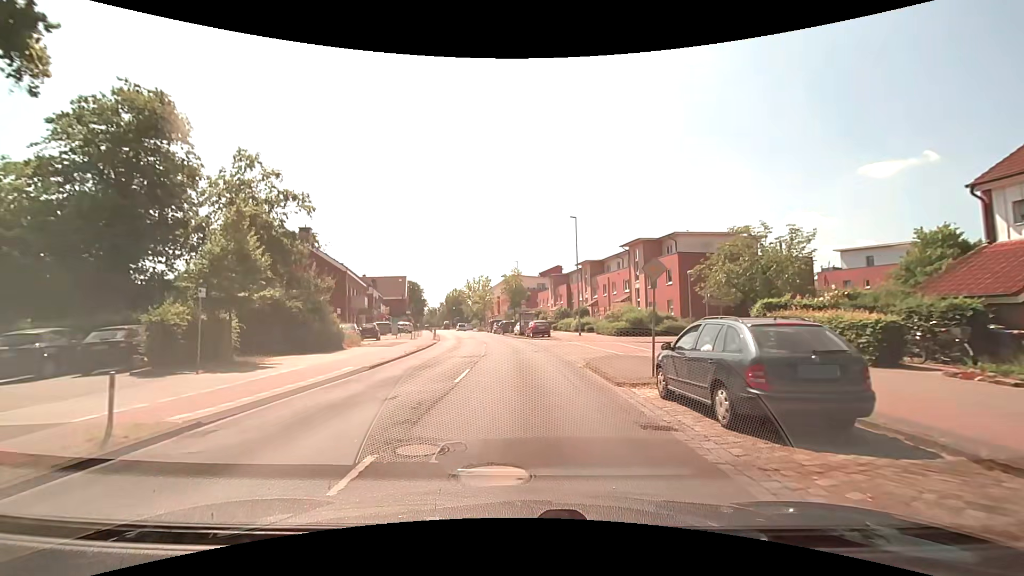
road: tertiary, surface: asphalt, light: Day
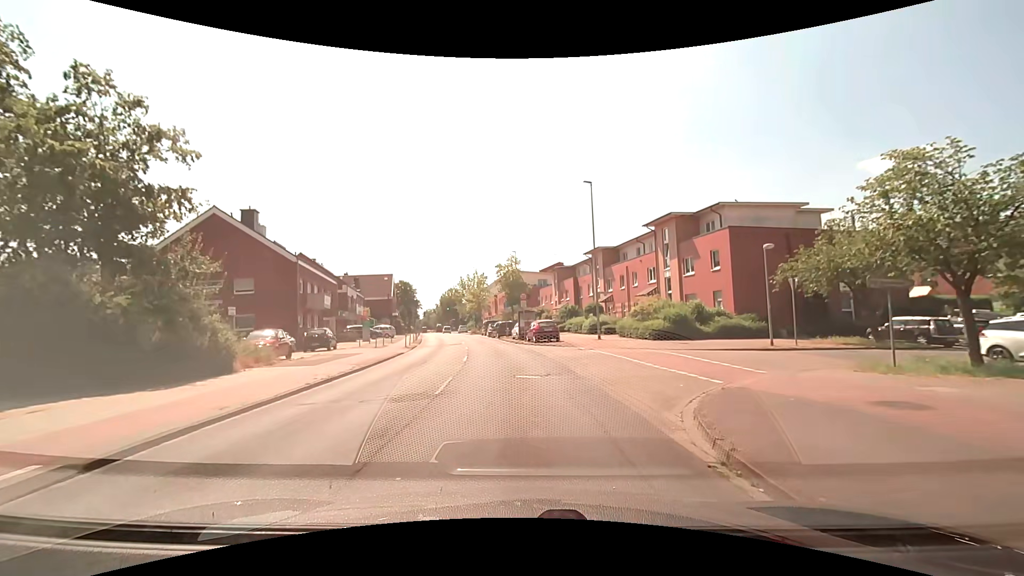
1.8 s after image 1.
(0.0, +10.8) m; 0°
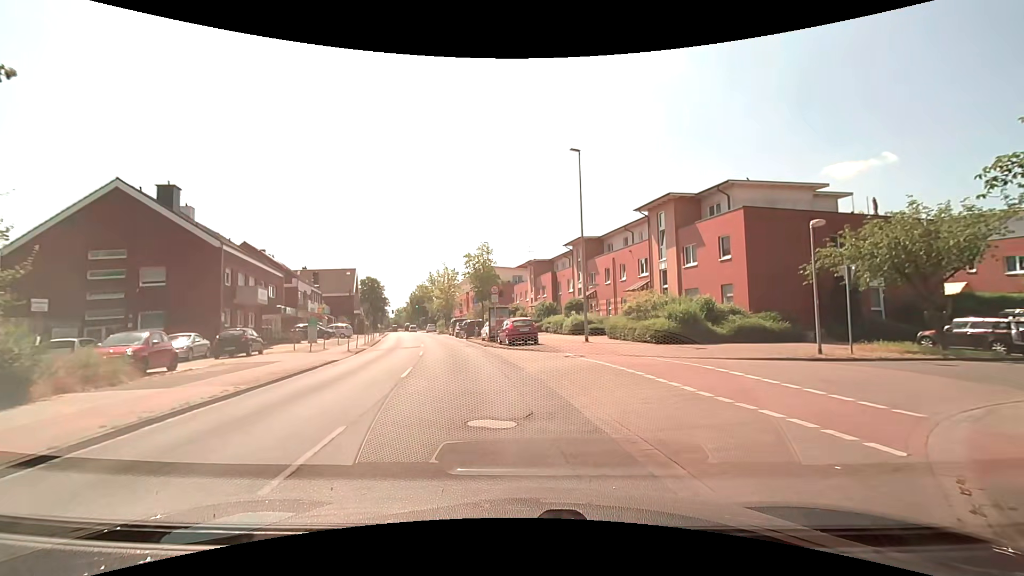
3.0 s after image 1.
(+0.1, +6.1) m; +3°
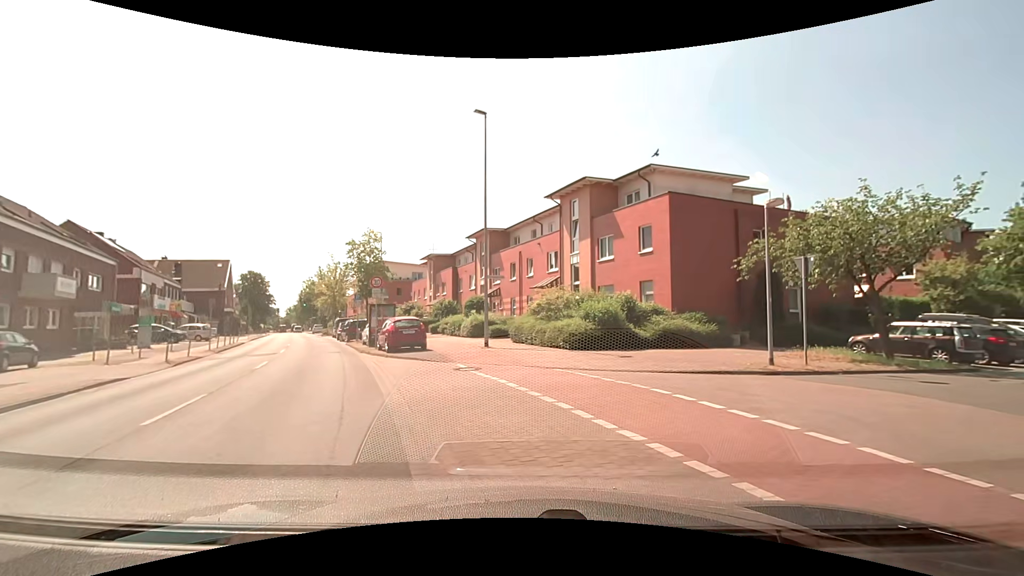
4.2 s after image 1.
(+0.3, +5.0) m; +9°
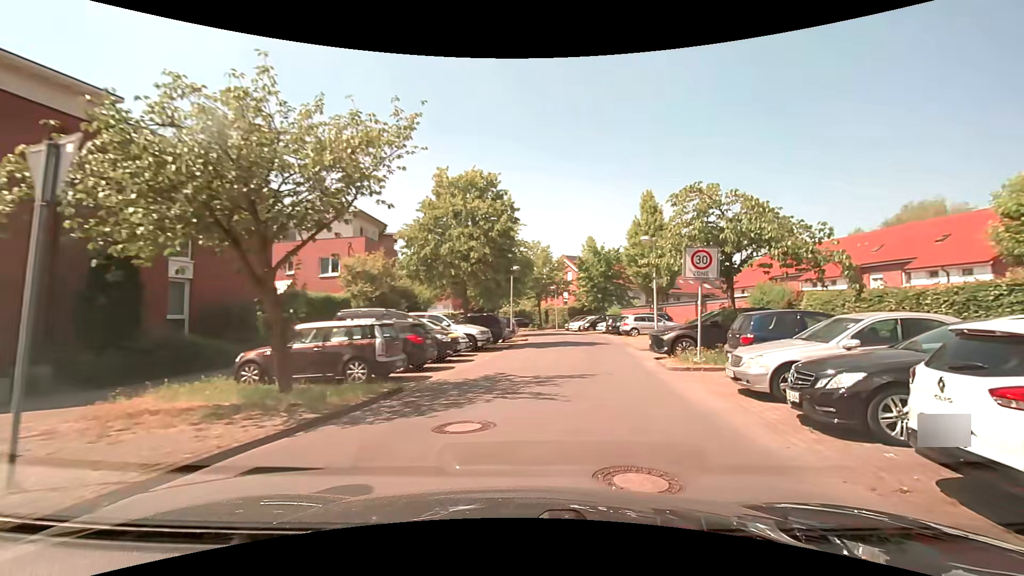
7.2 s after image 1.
(+5.2, +9.4) m; +59°
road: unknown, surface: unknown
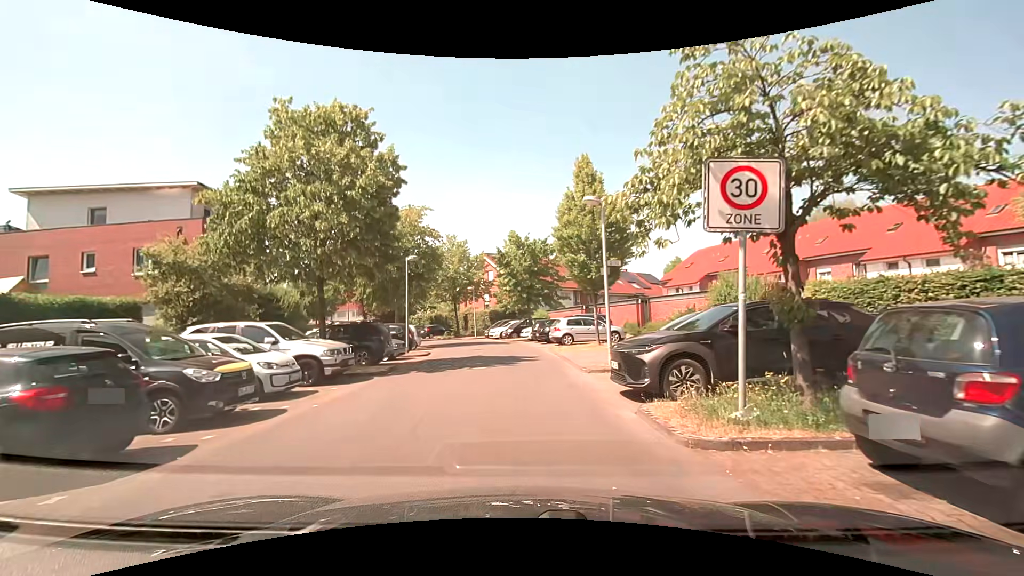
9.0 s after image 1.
(+0.9, +8.0) m; +8°
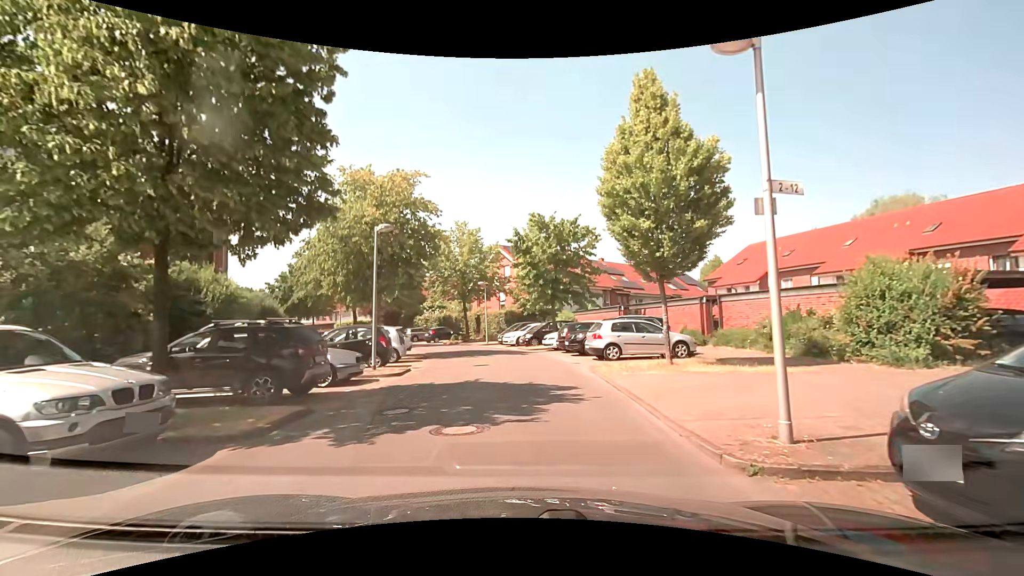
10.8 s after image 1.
(-0.1, +8.2) m; -2°
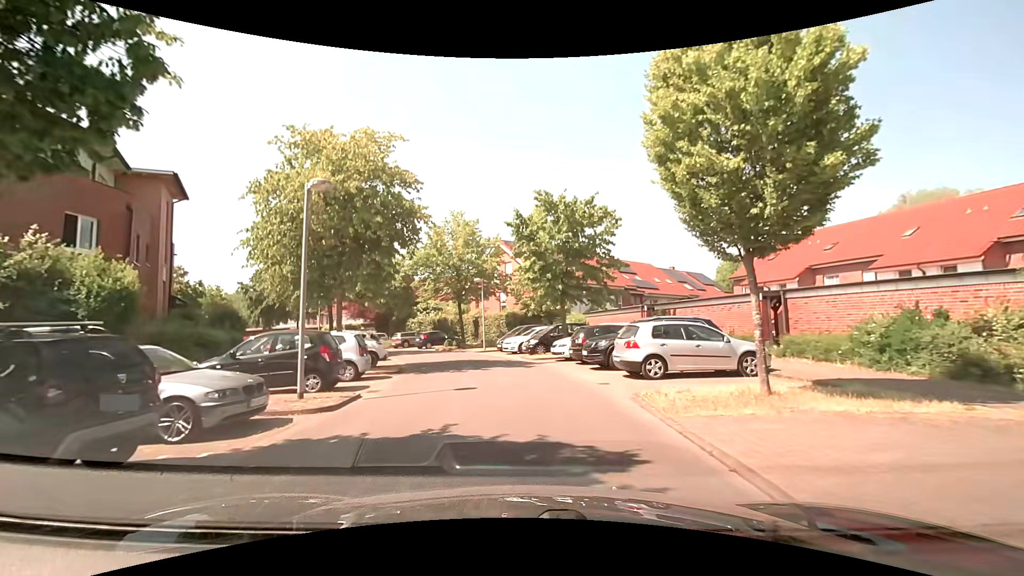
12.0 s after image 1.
(0.0, +5.5) m; +2°
